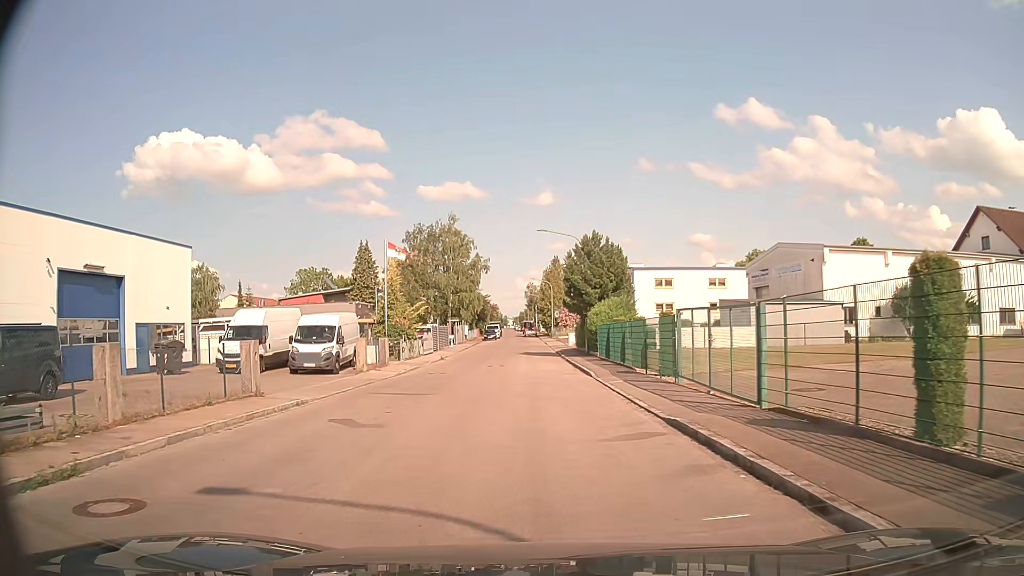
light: Day
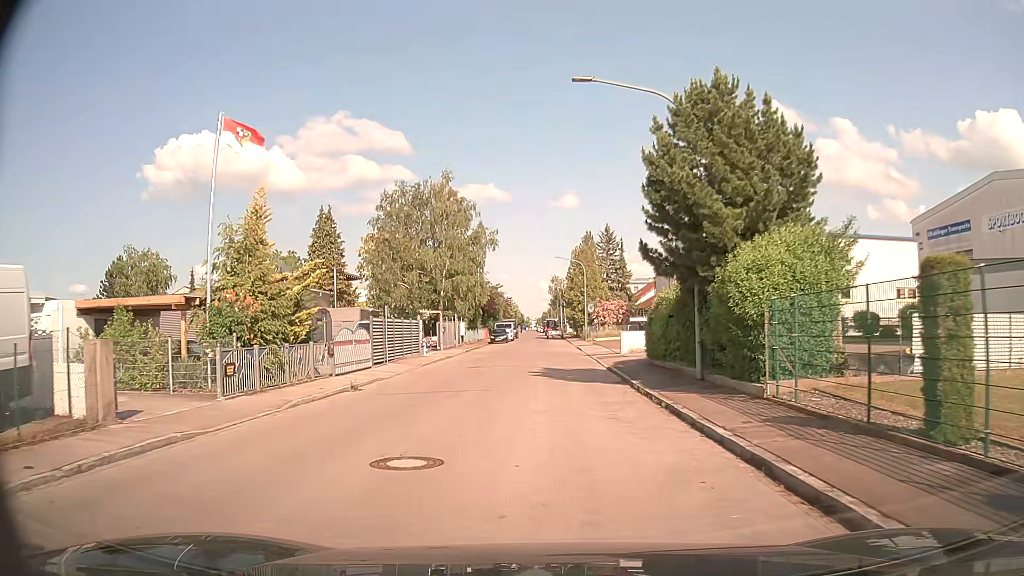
(-0.7, +24.9) m; -2°
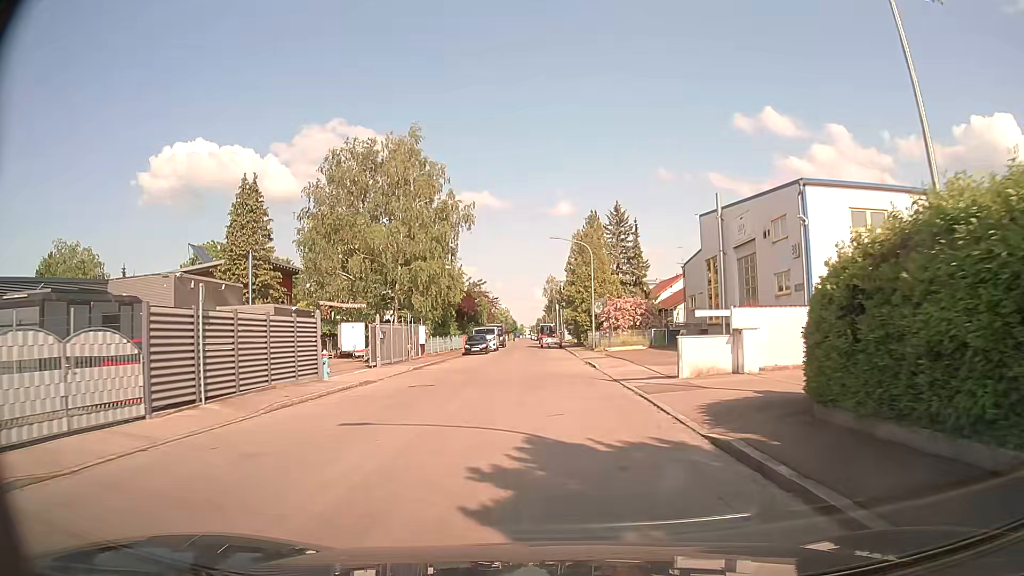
(0.0, +16.3) m; 0°
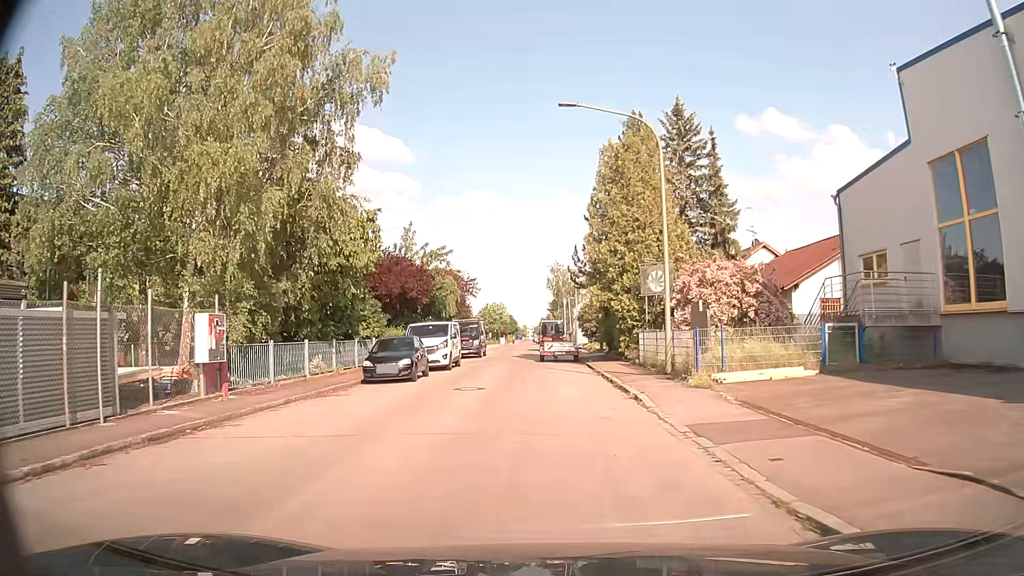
(+0.1, +26.7) m; -1°
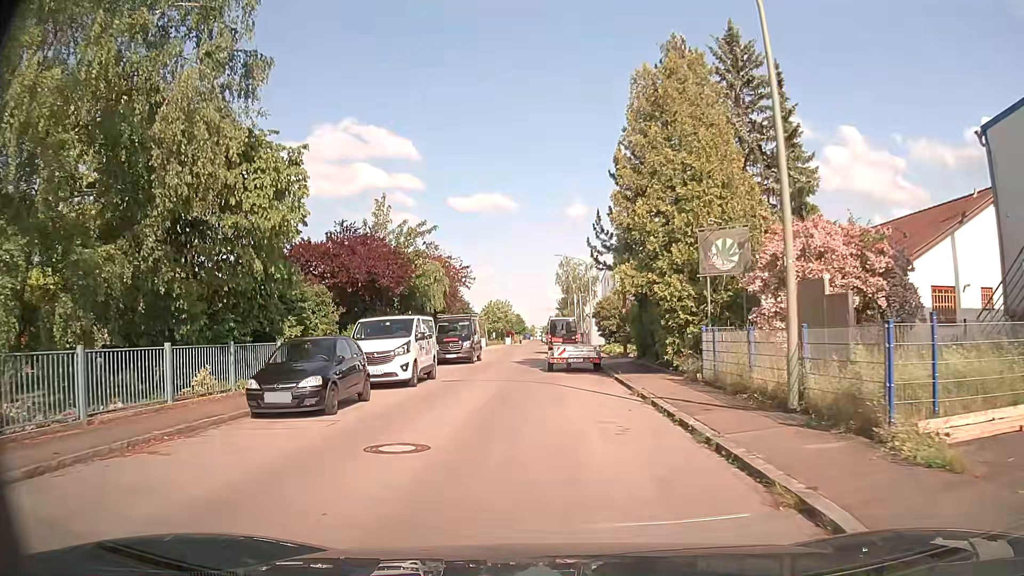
(0.0, +8.7) m; 0°
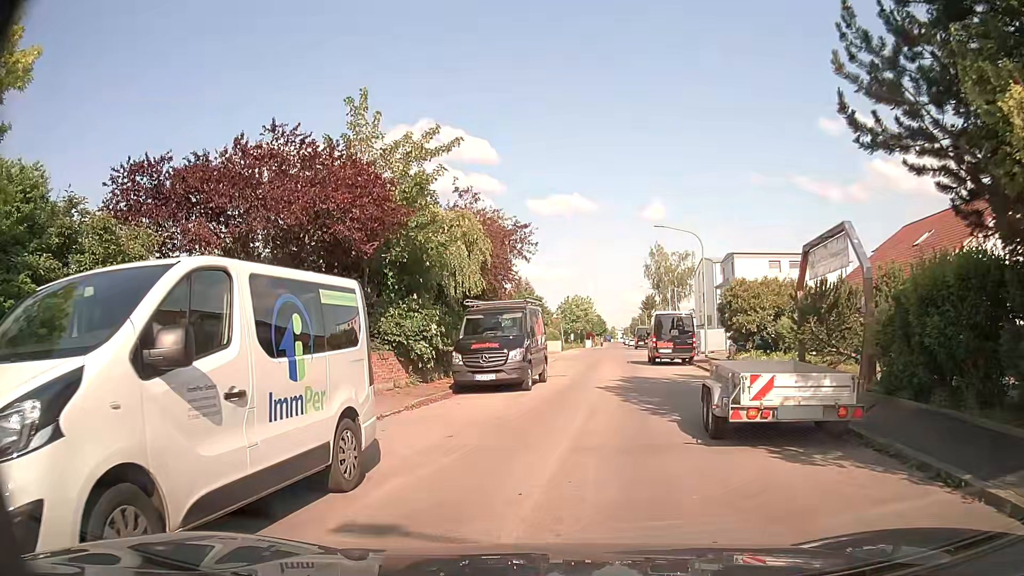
(-0.9, +14.9) m; -6°
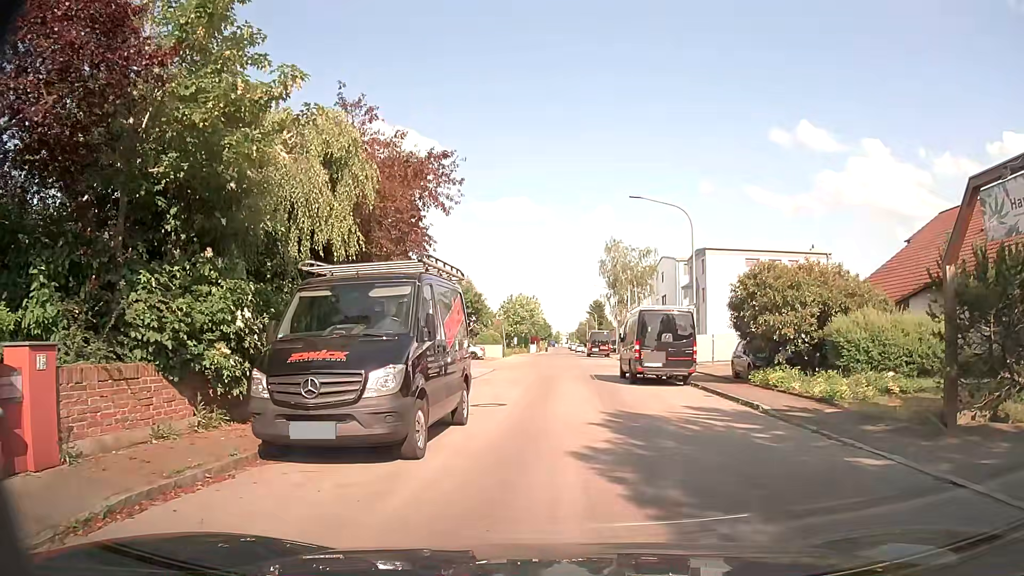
(0.0, +9.7) m; +3°
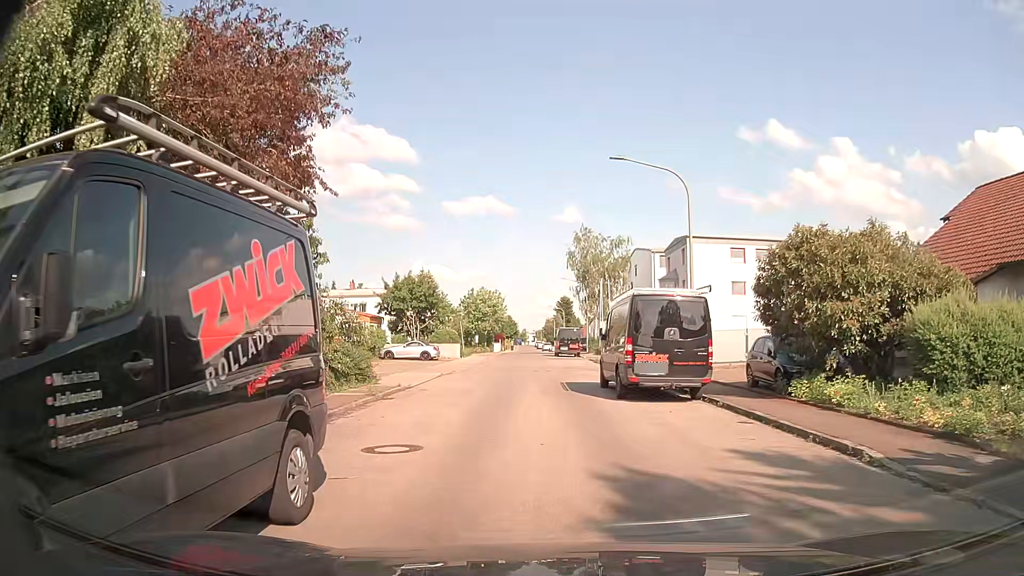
(+0.3, +6.2) m; +5°
(0, +10) (-1, +20) (-1, +30) (-2, +40) (-2, +50) (-3, +60) (-3, +70) (-3, +80) (-4, +90) (-4, +100) m
